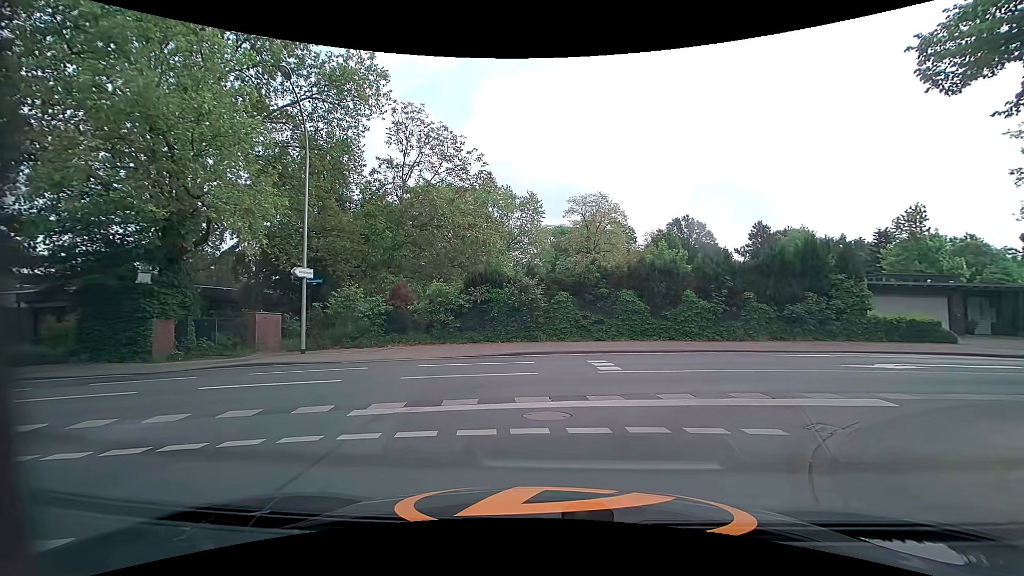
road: residential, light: Day
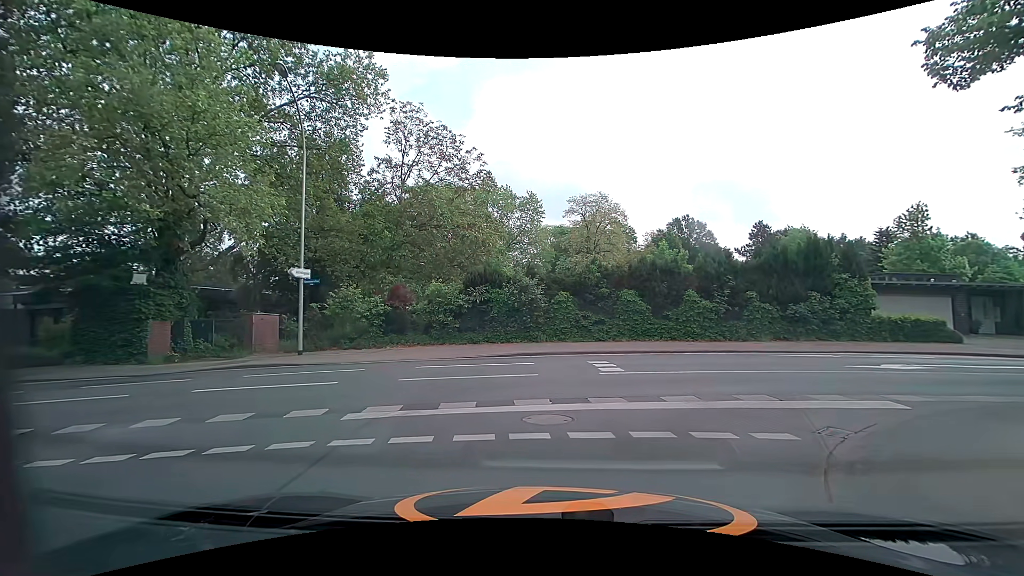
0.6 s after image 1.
(0.0, +0.3) m; 0°
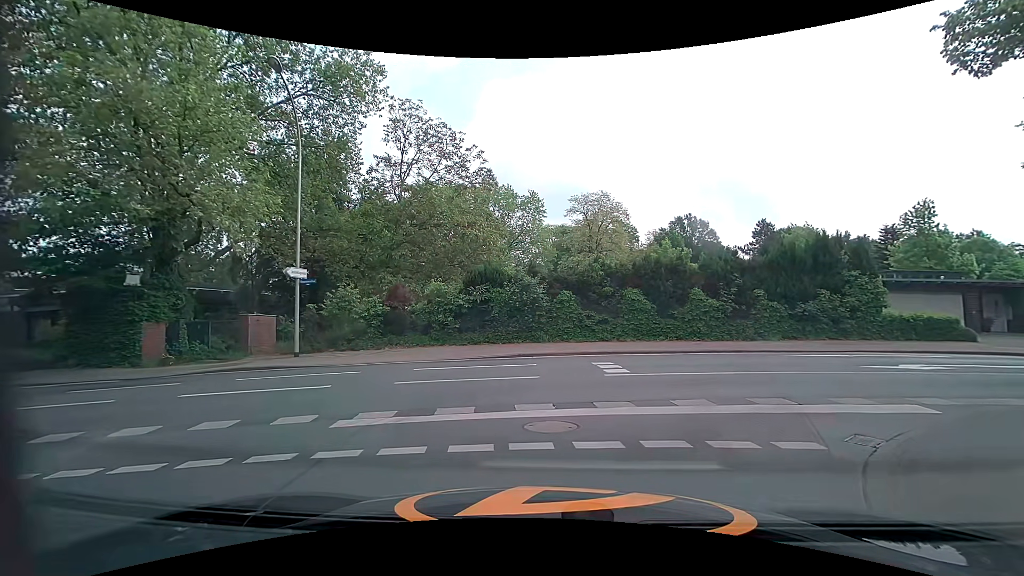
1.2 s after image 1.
(0.0, +0.5) m; 0°
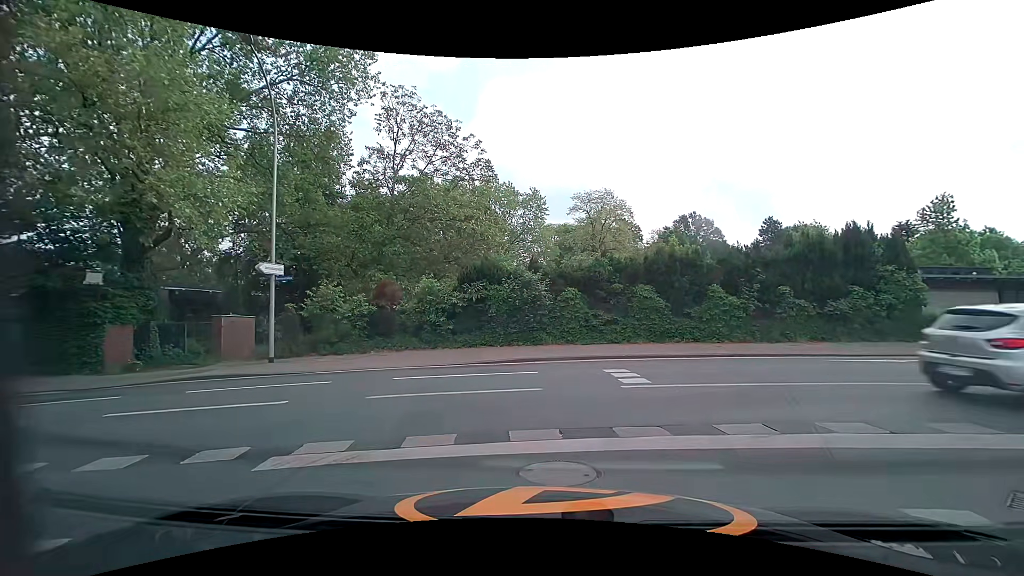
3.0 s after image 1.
(0.0, +1.9) m; 0°
